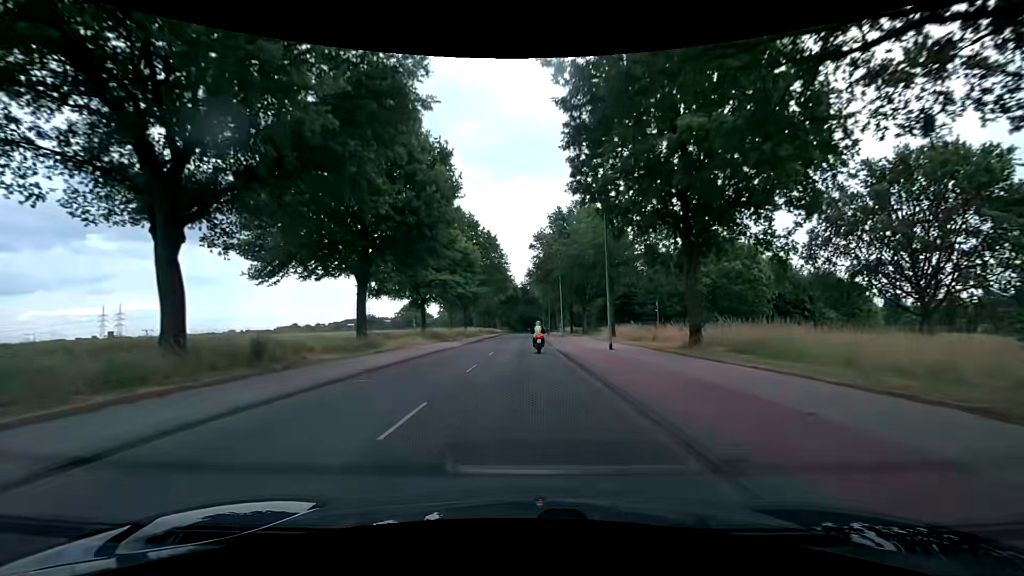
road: secondary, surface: asphalt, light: Day
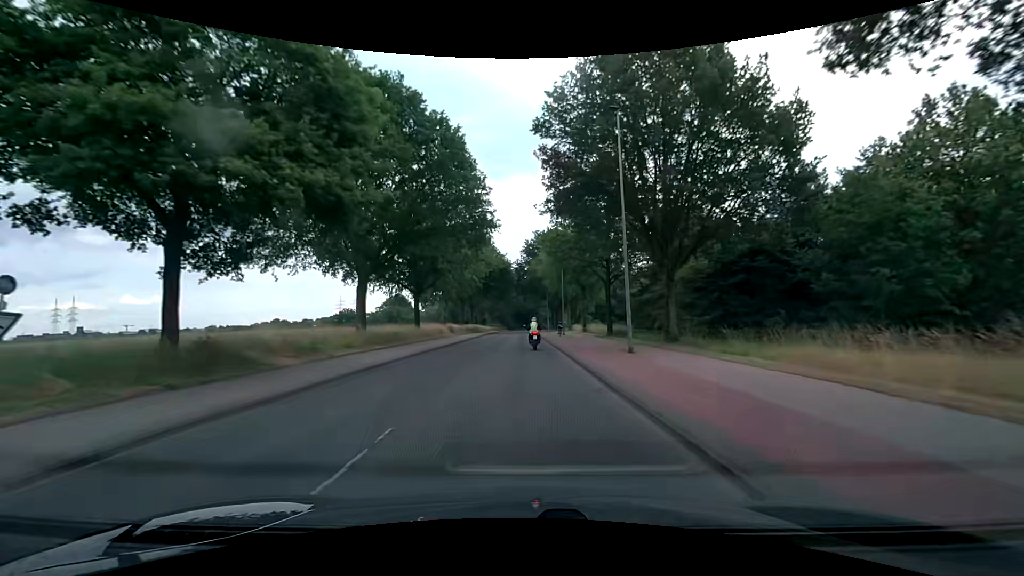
(+0.1, +38.2) m; 0°
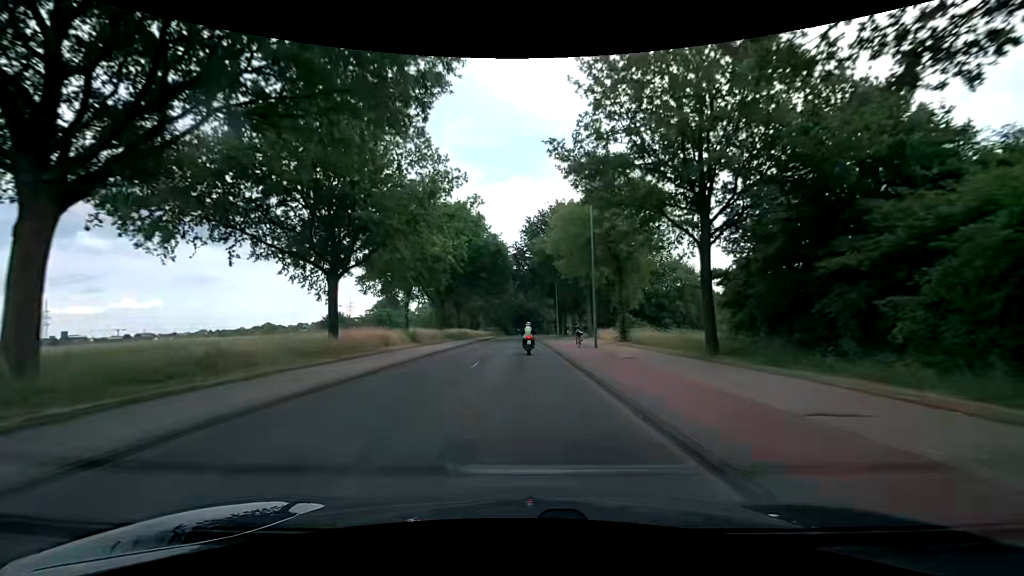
(+0.1, +22.9) m; 0°
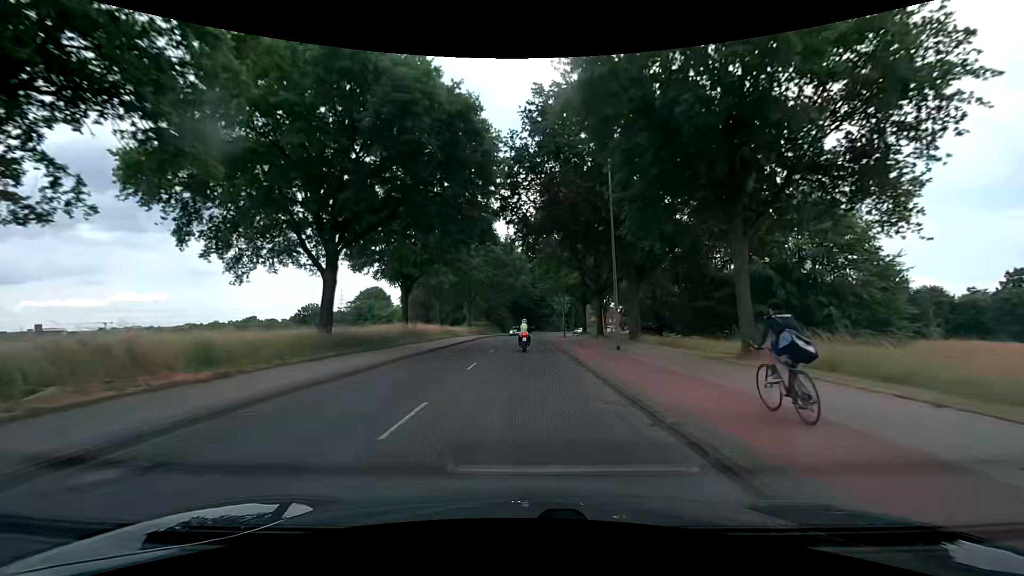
(-0.2, +38.2) m; -1°
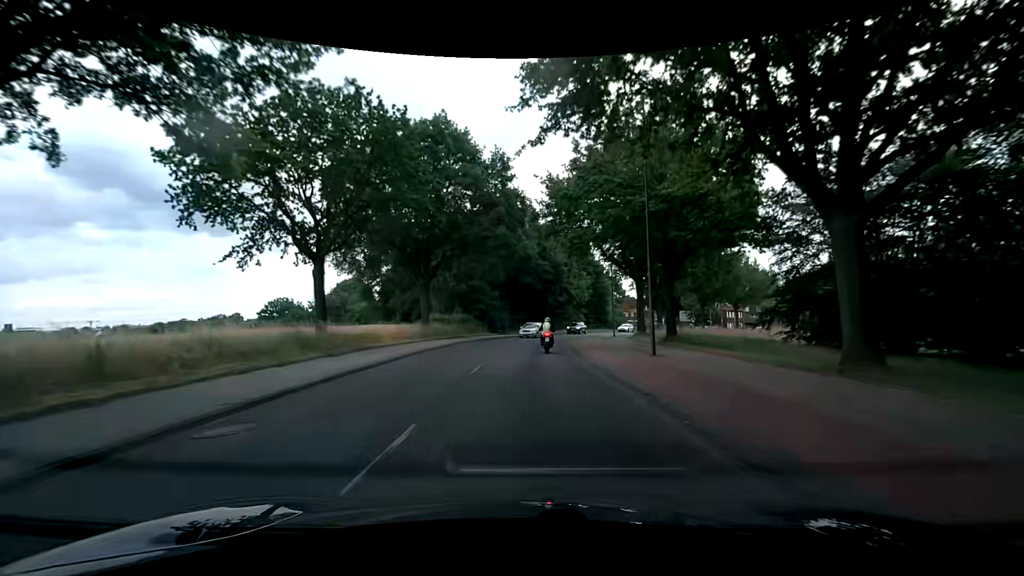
(+0.1, +37.8) m; 0°
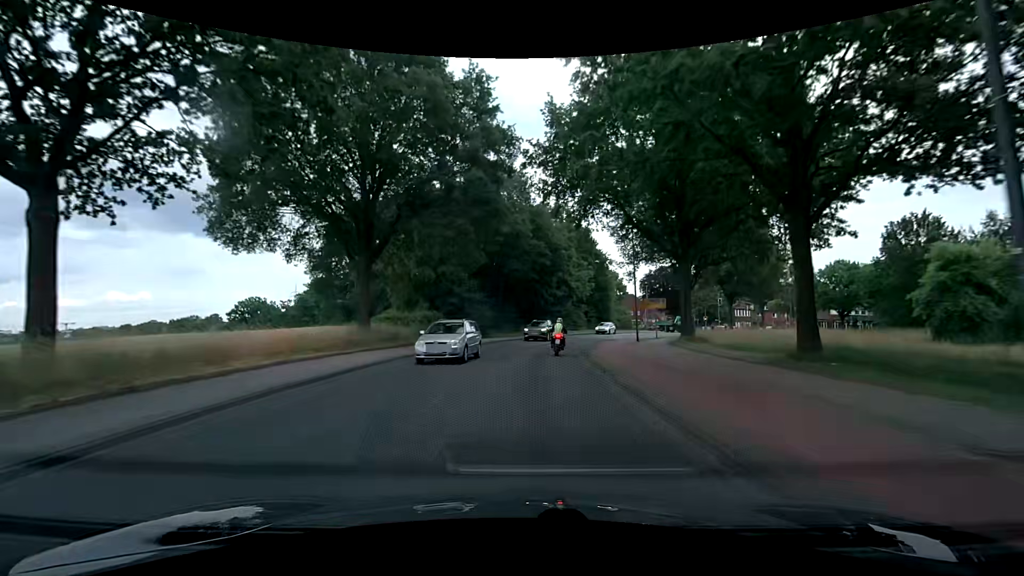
(0.0, +14.3) m; +1°
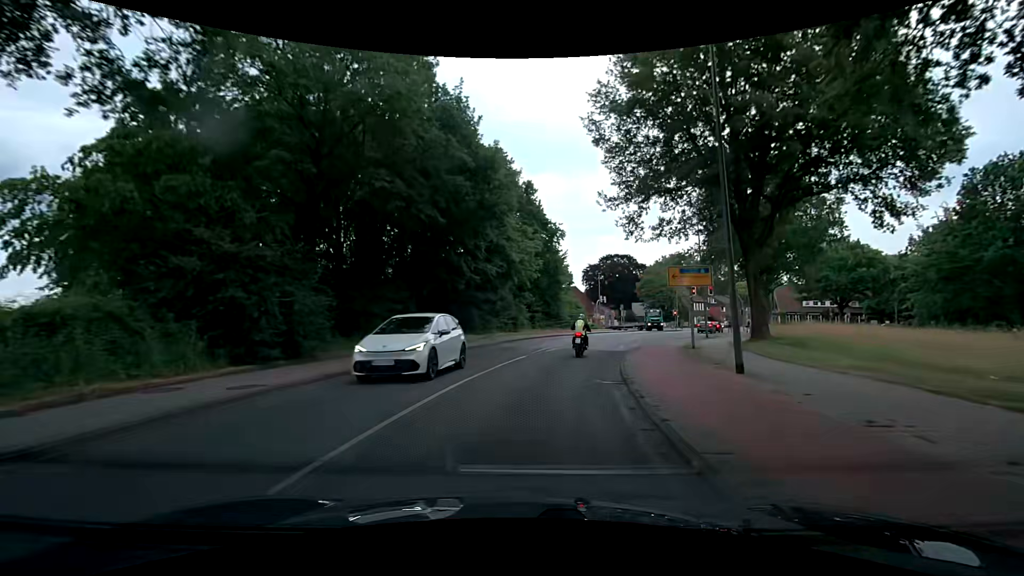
(+1.3, +25.4) m; +7°
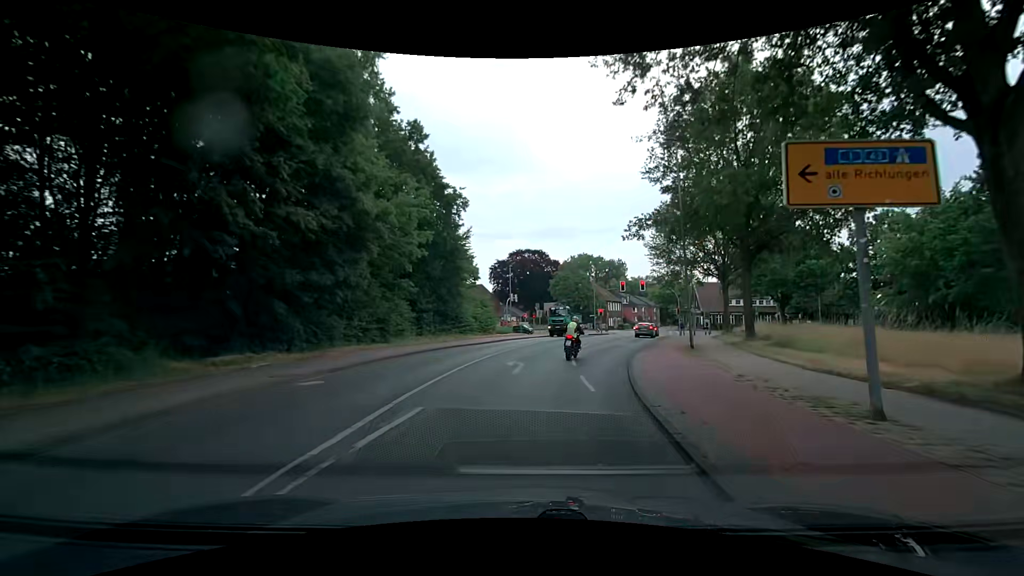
(+1.4, +16.8) m; +10°
